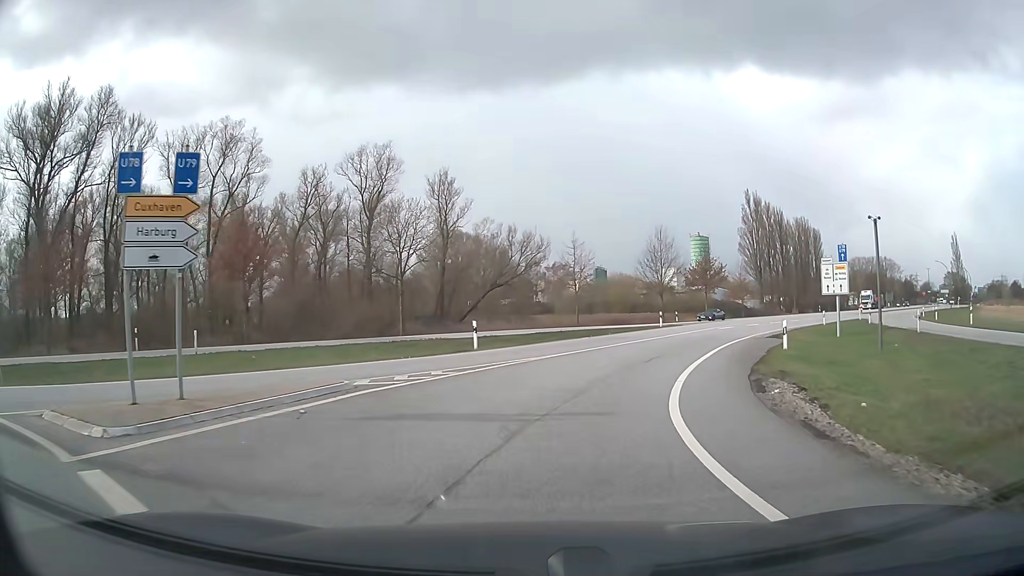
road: secondary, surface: asphalt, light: Day
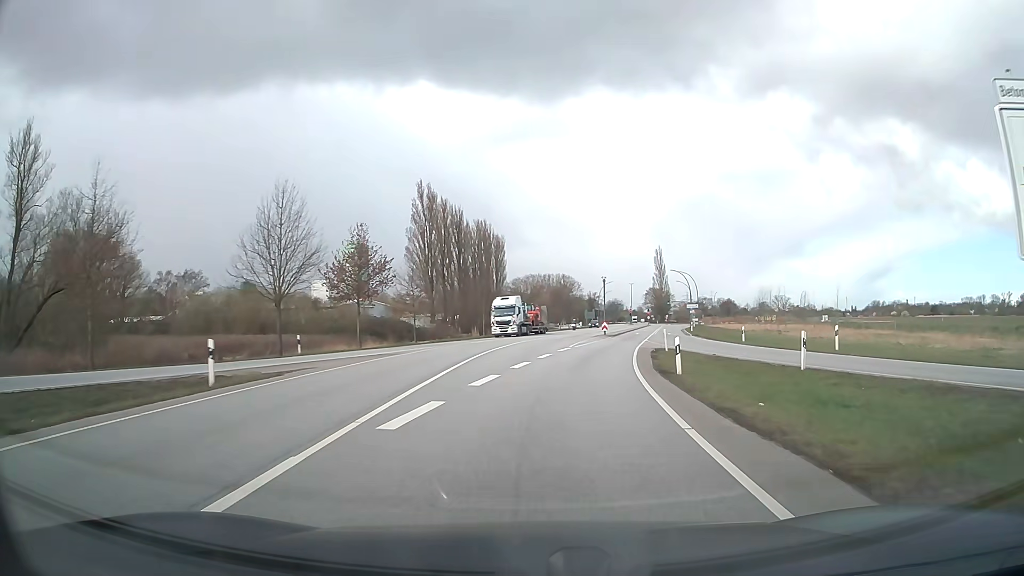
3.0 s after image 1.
(+7.7, +31.2) m; +28°
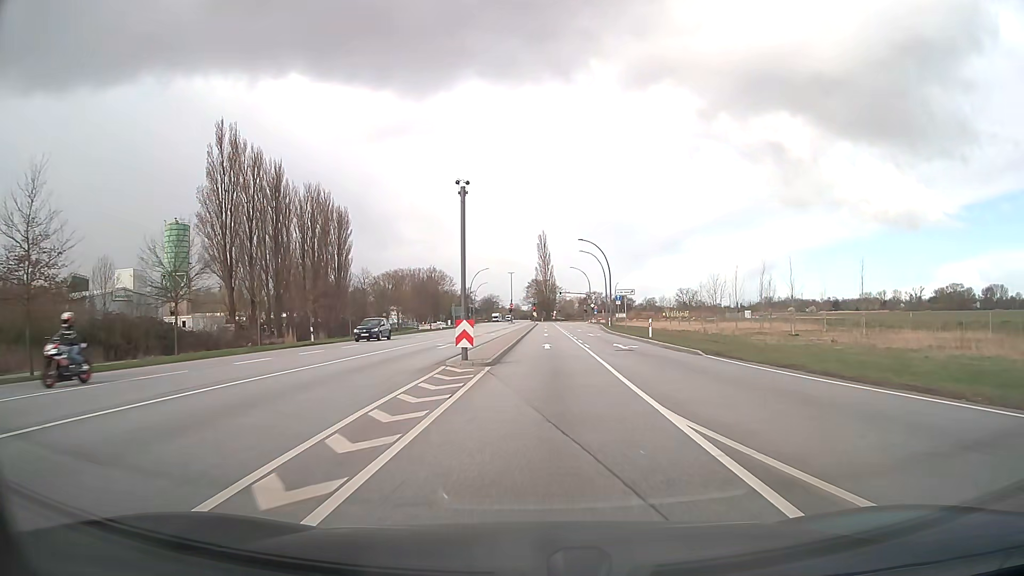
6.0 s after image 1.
(+4.9, +40.8) m; +11°
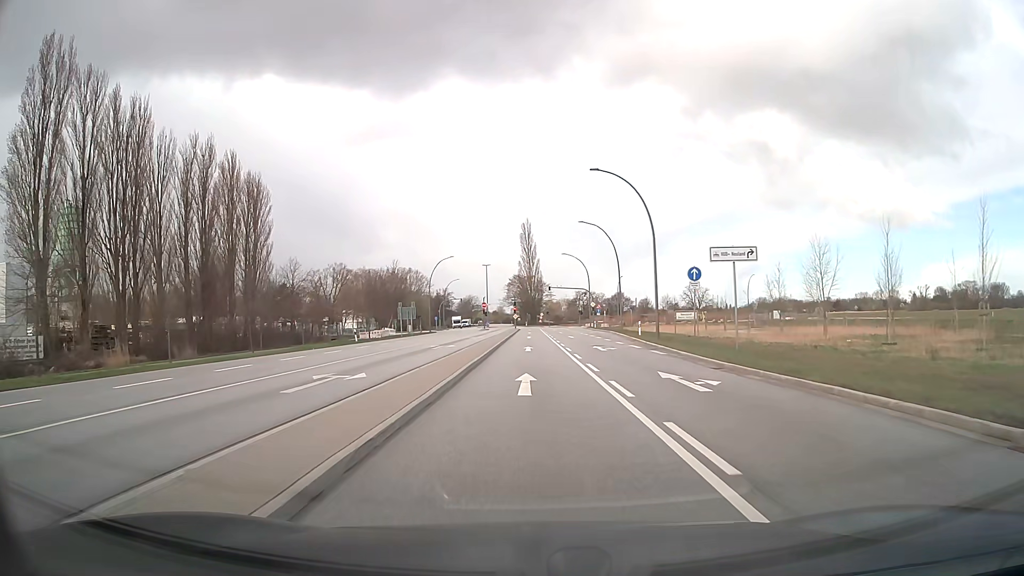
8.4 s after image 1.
(+1.0, +36.7) m; +2°
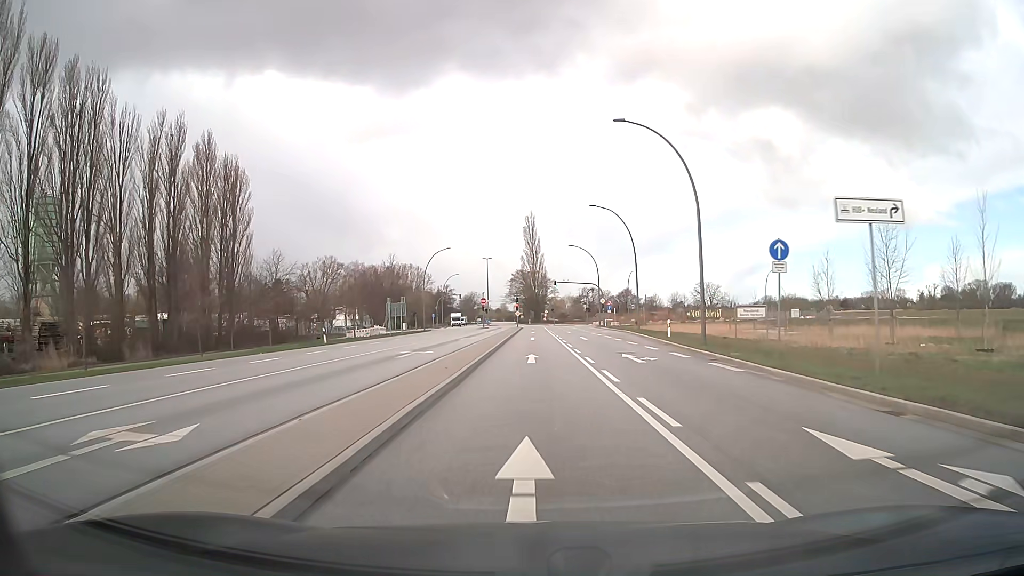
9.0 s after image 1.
(-0.1, +9.5) m; -1°
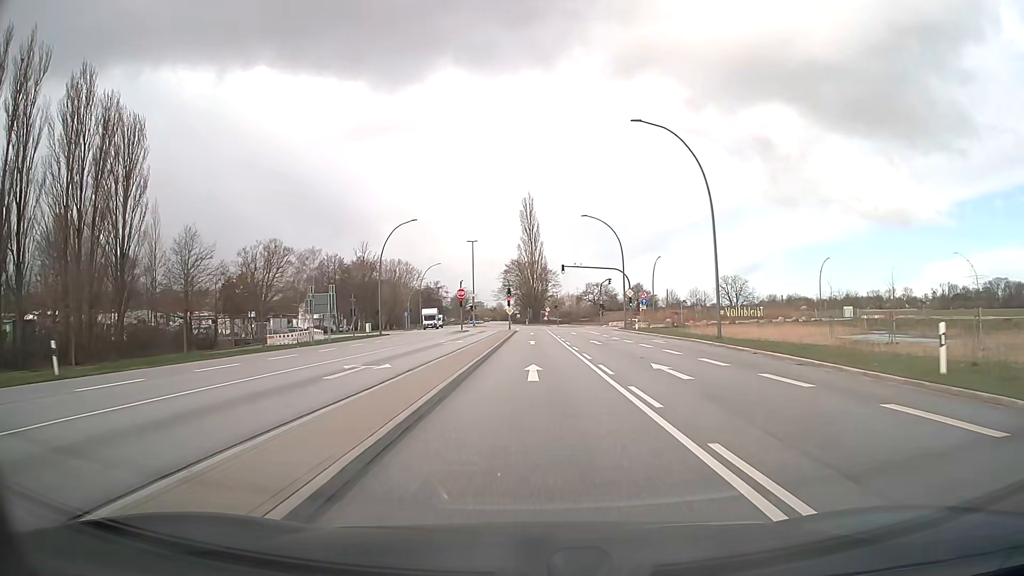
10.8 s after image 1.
(0.0, +28.5) m; 0°
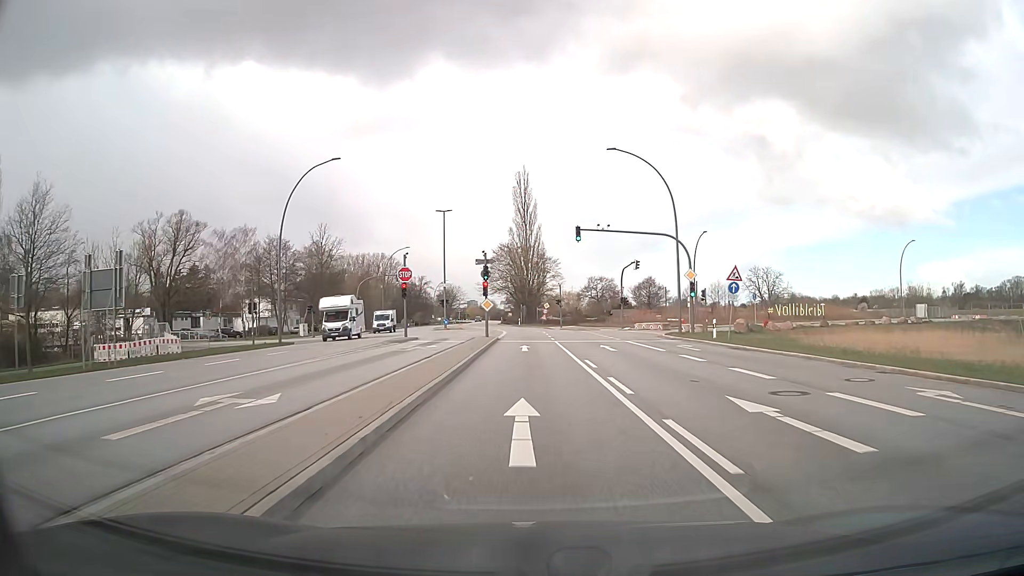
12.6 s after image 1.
(+0.1, +28.4) m; +1°
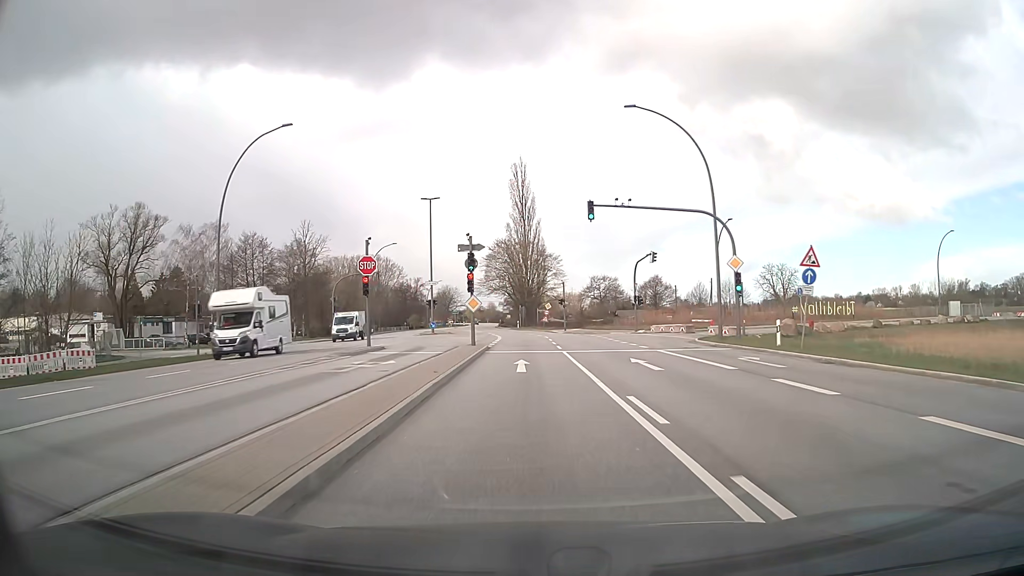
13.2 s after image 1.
(0.0, +9.3) m; 0°
(0, +10) (0, +20) (0, +30) (0, +40) (-1, +50) (-2, +60) (-3, +70) (-5, +80) (-7, +89) (-9, +99) m
